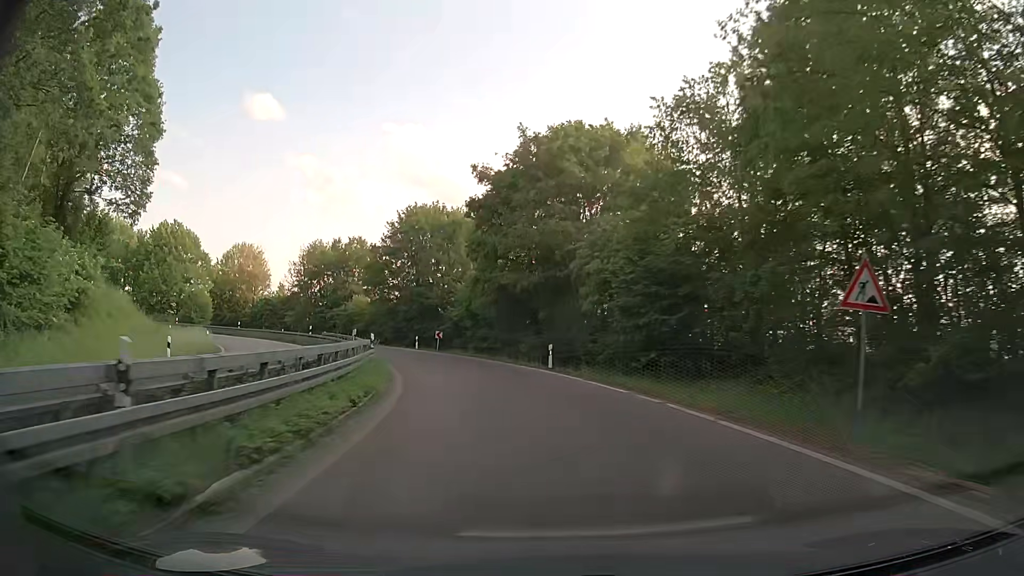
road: trunk_link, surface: asphalt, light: Day
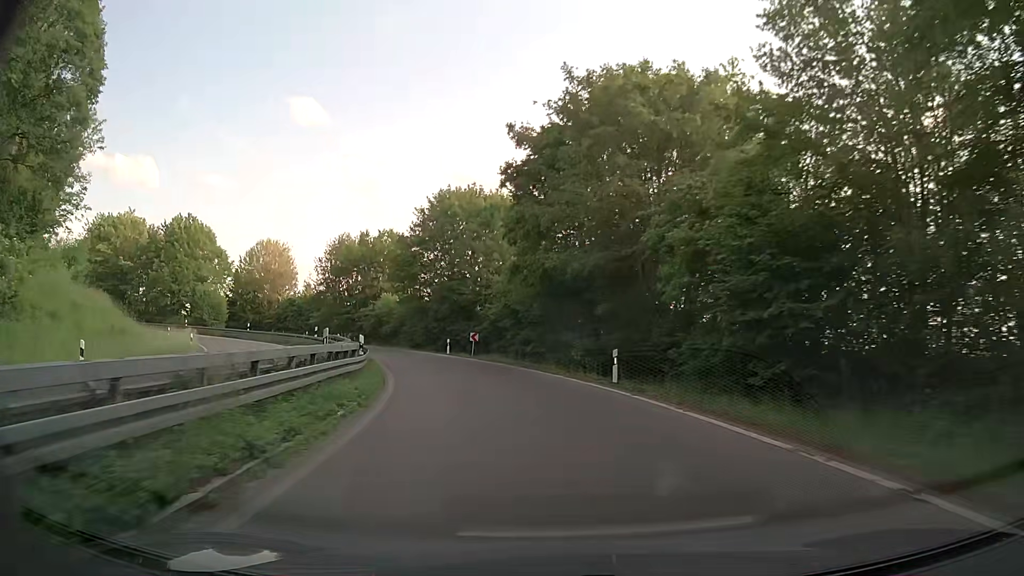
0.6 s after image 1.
(-0.3, +8.4) m; -4°
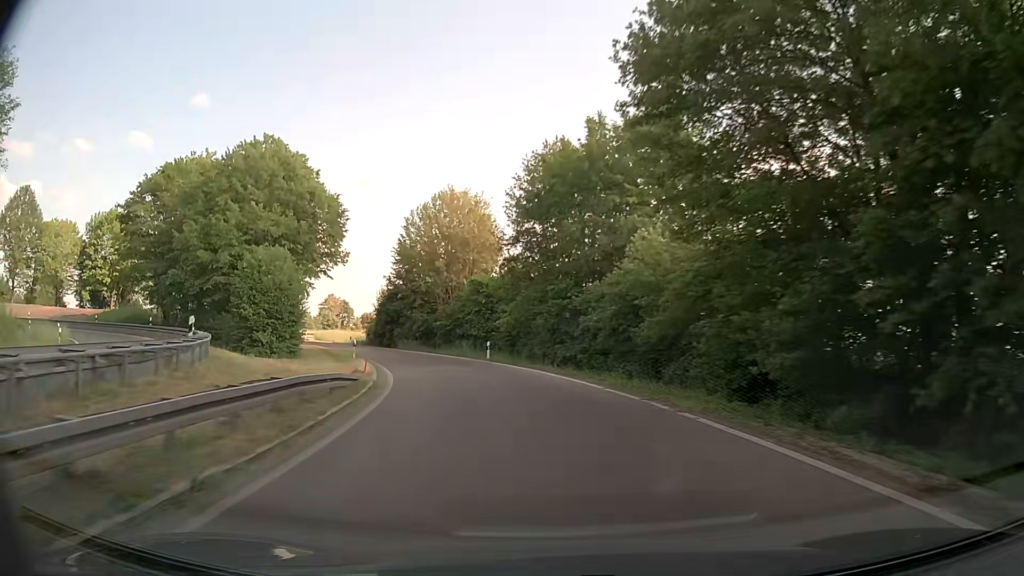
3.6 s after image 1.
(-8.3, +41.2) m; -24°
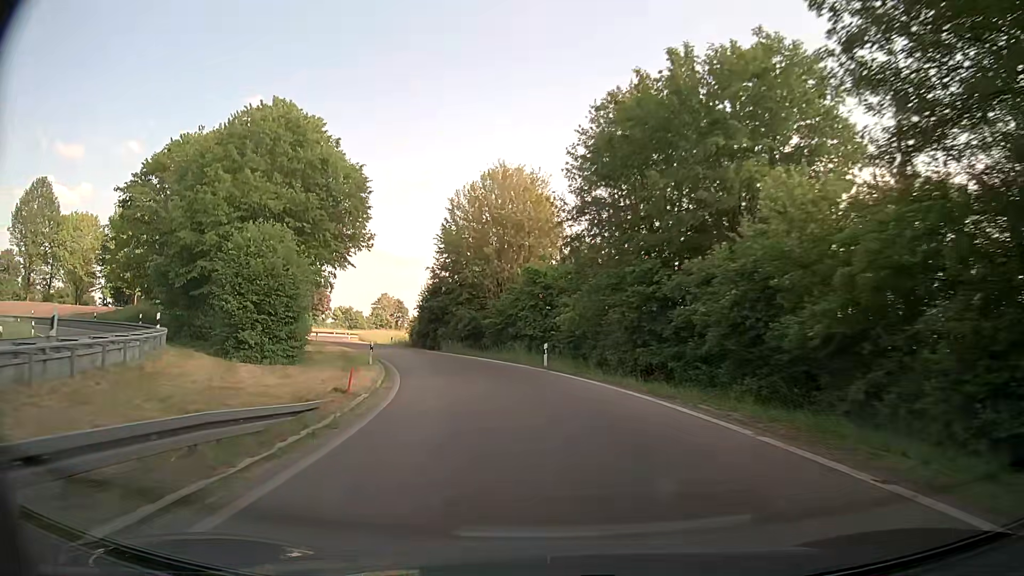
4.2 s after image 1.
(-0.4, +8.4) m; -5°
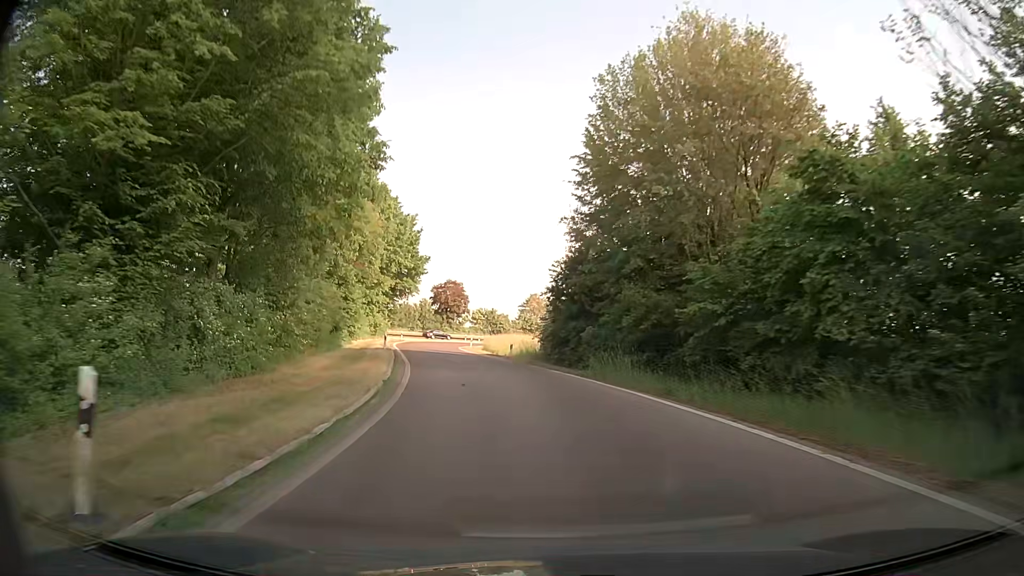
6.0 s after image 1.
(-2.8, +24.6) m; -13°
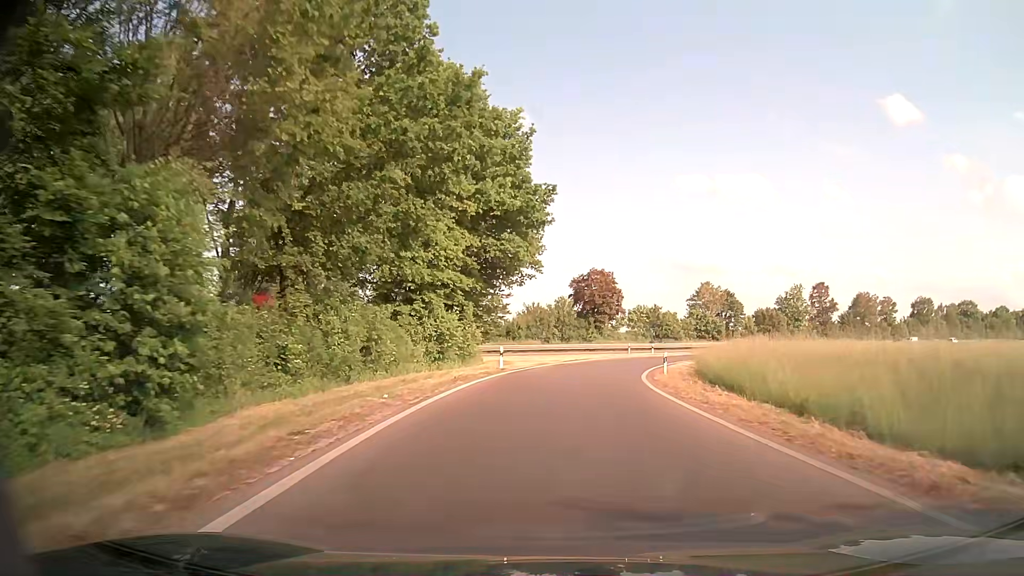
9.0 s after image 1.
(-6.1, +40.0) m; -12°
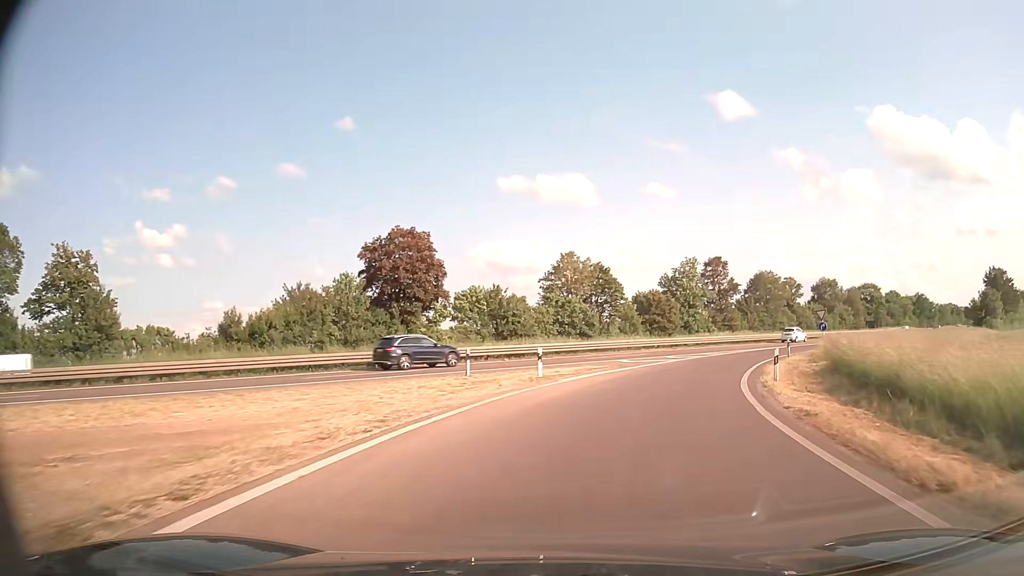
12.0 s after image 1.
(+3.5, +41.0) m; +14°
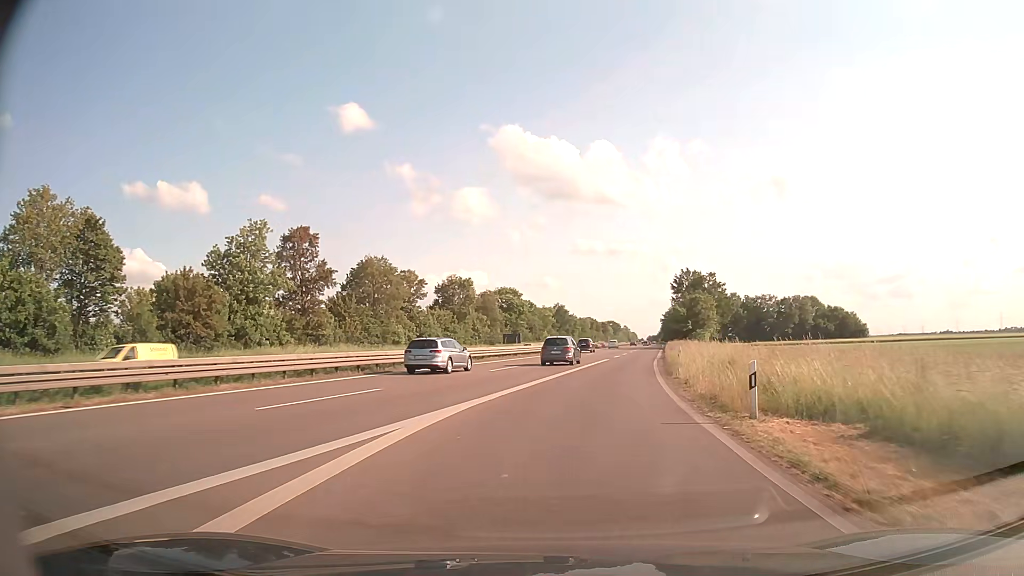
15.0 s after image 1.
(+11.3, +40.2) m; +33°
(+1, +10) (+2, +20) (+3, +30) (+5, +40) (+7, +49) (+9, +59) (+11, +69) (+13, +79) (+15, +89) (+17, +98) m
